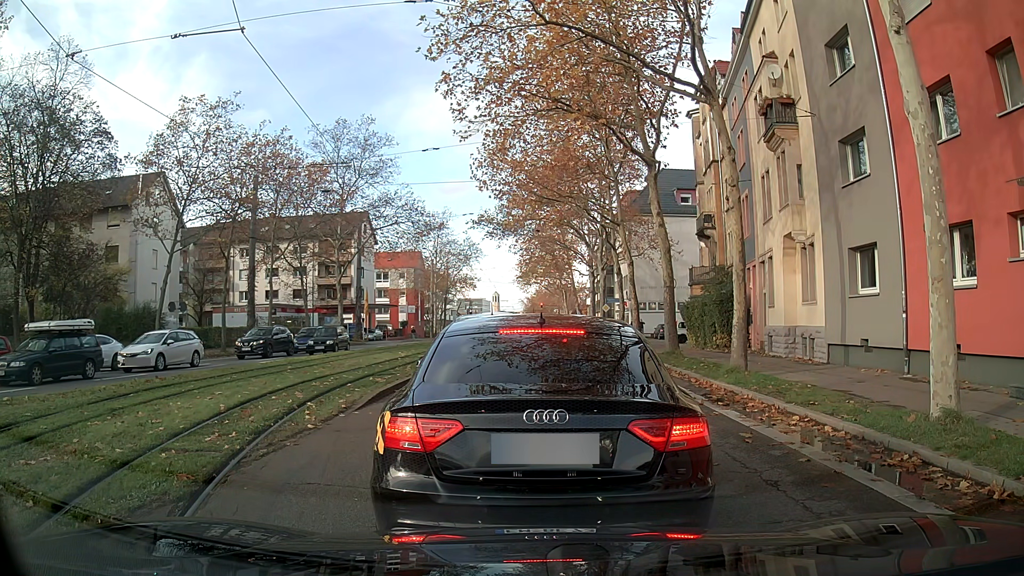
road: secondary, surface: asphalt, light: Day
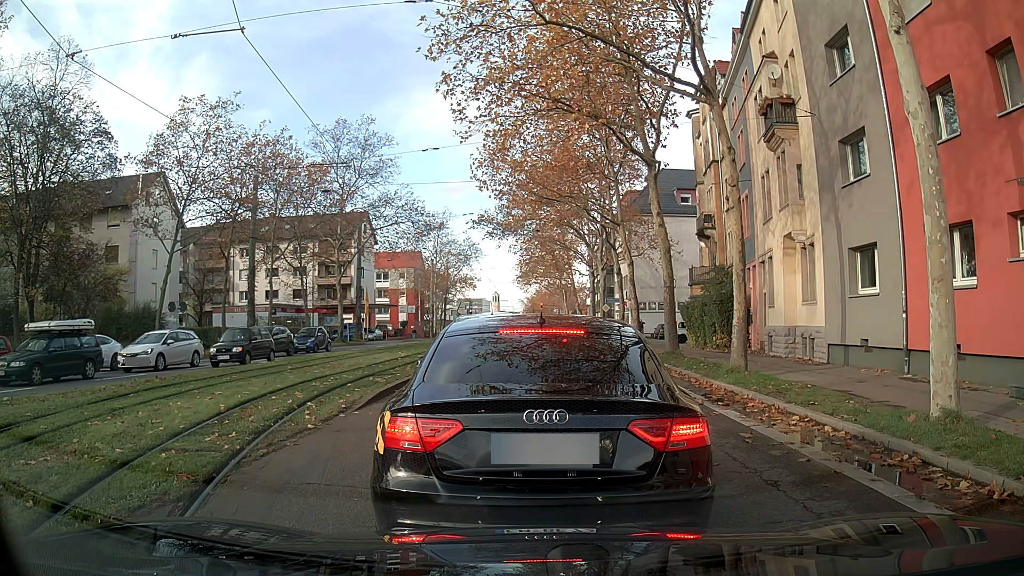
(0.0, 0.0) m; 0°
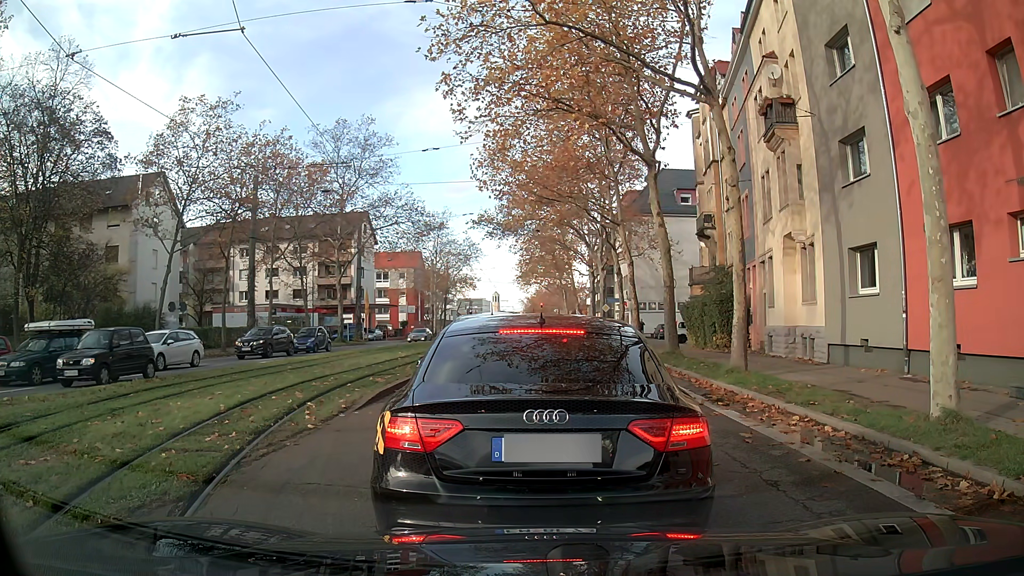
(0.0, 0.0) m; 0°
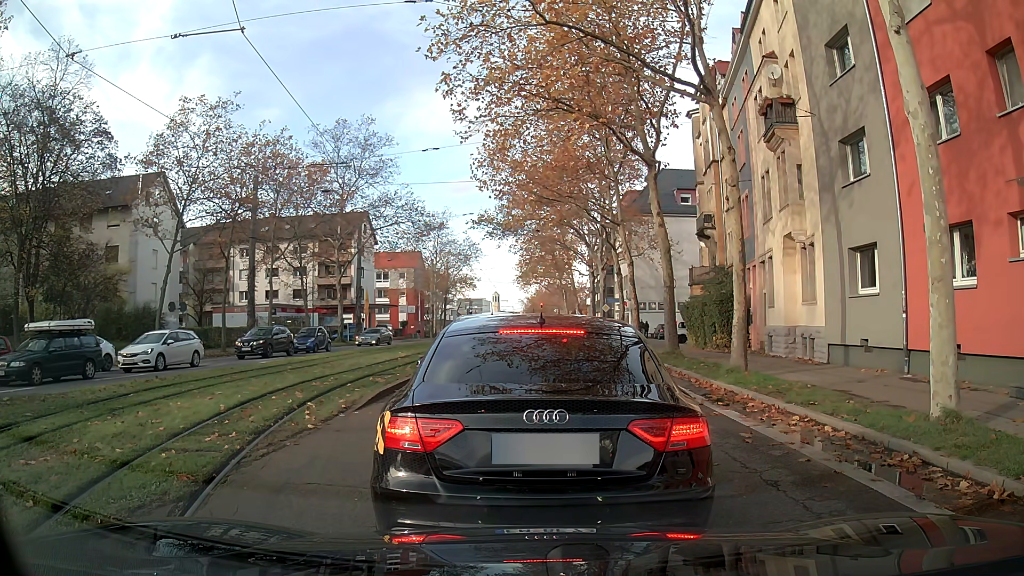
(0.0, 0.0) m; 0°
